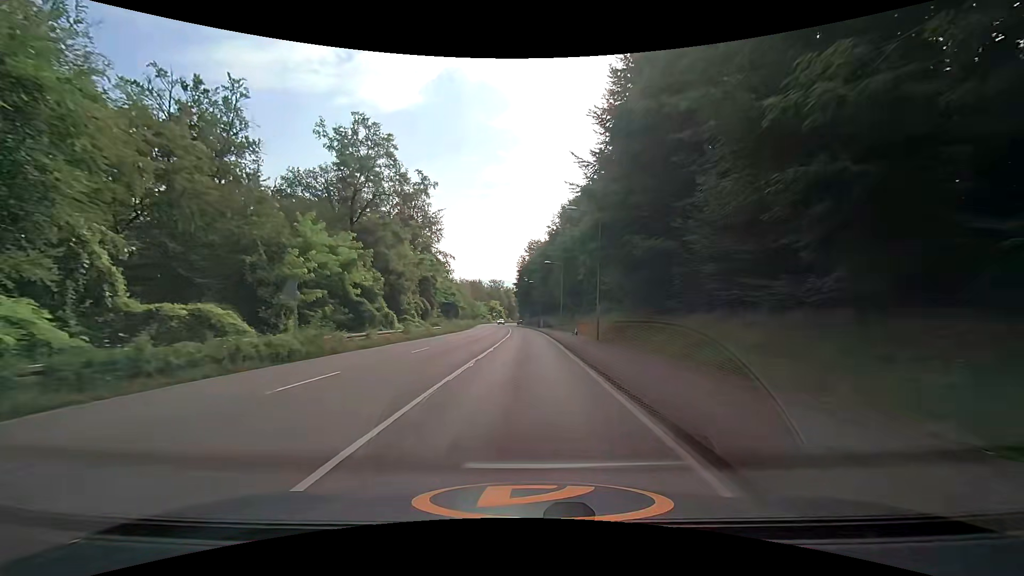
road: secondary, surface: asphalt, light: Day
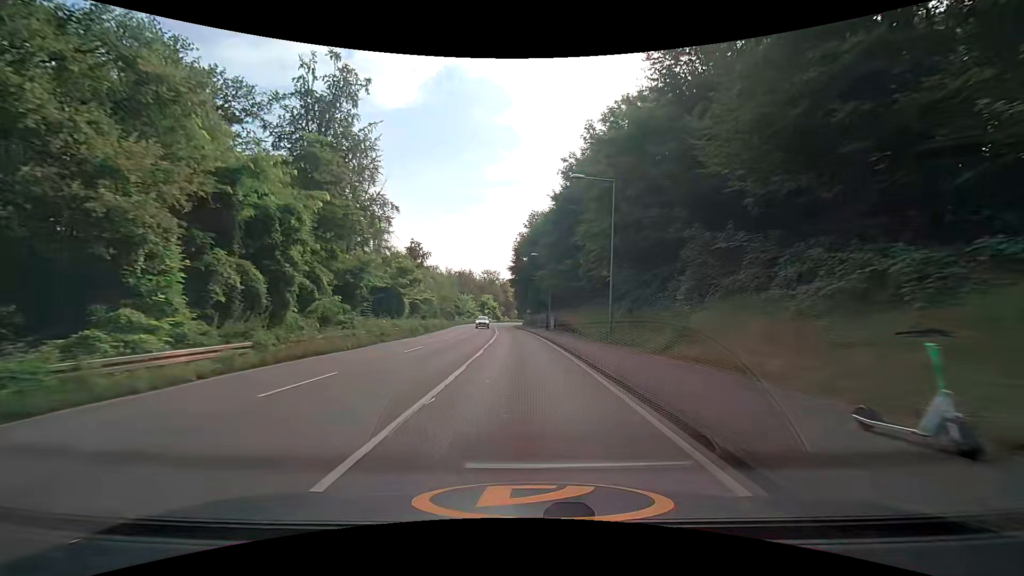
(+0.1, +36.1) m; 0°
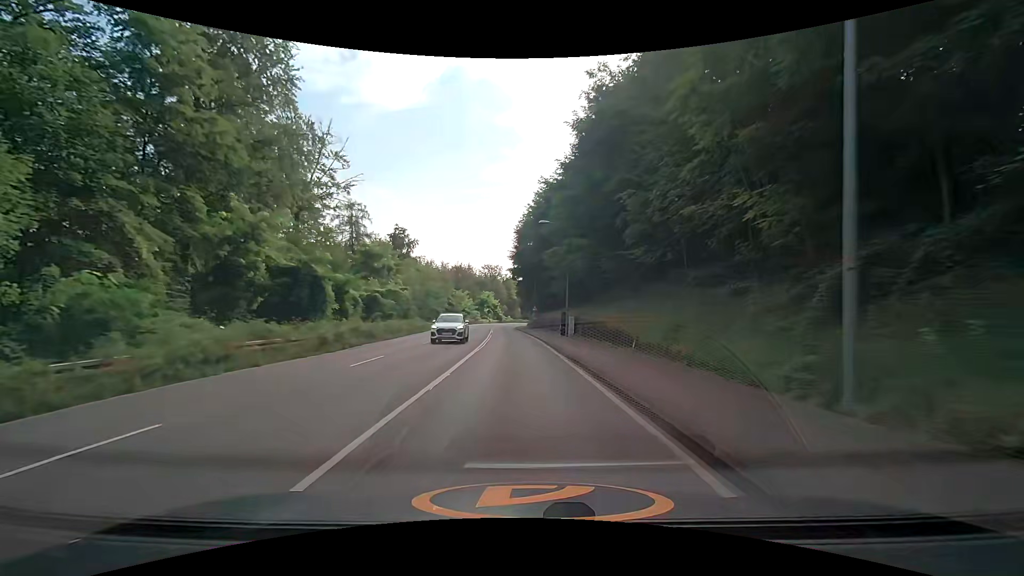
(-0.1, +18.2) m; -1°
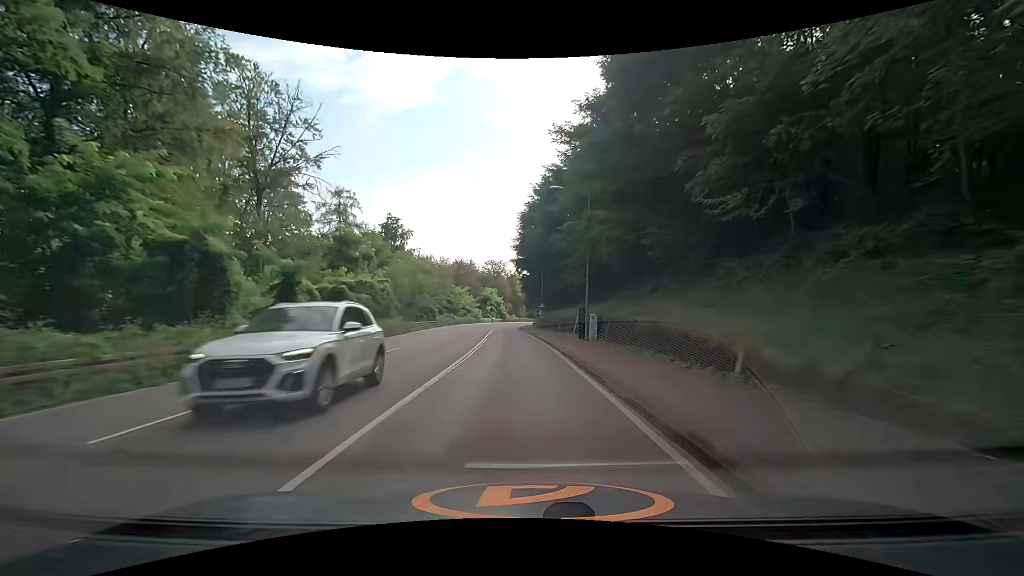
(0.0, +9.1) m; 0°
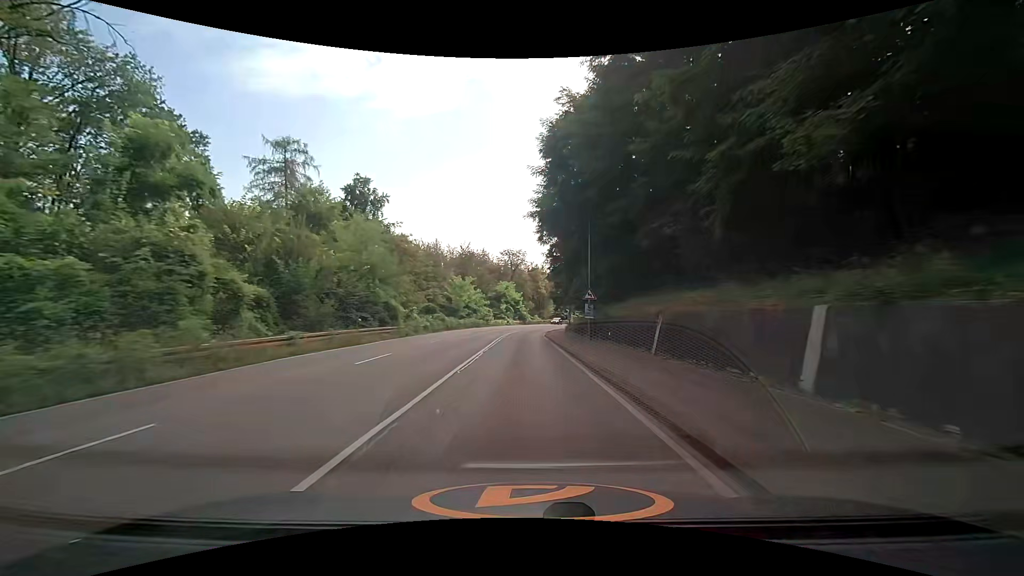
(-0.7, +27.3) m; -3°
